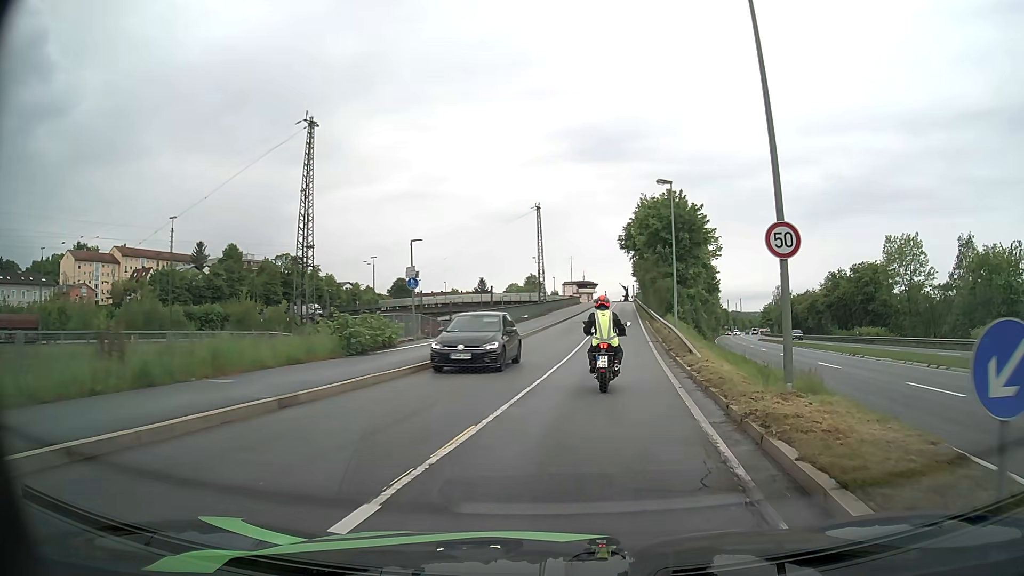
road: unclassified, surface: asphalt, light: Day
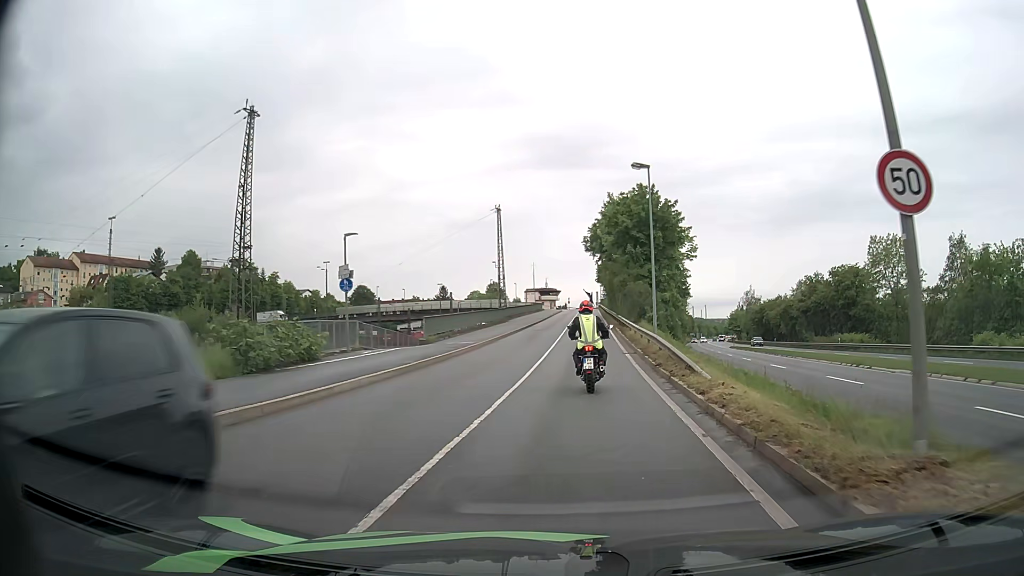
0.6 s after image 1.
(+0.2, +5.2) m; +3°
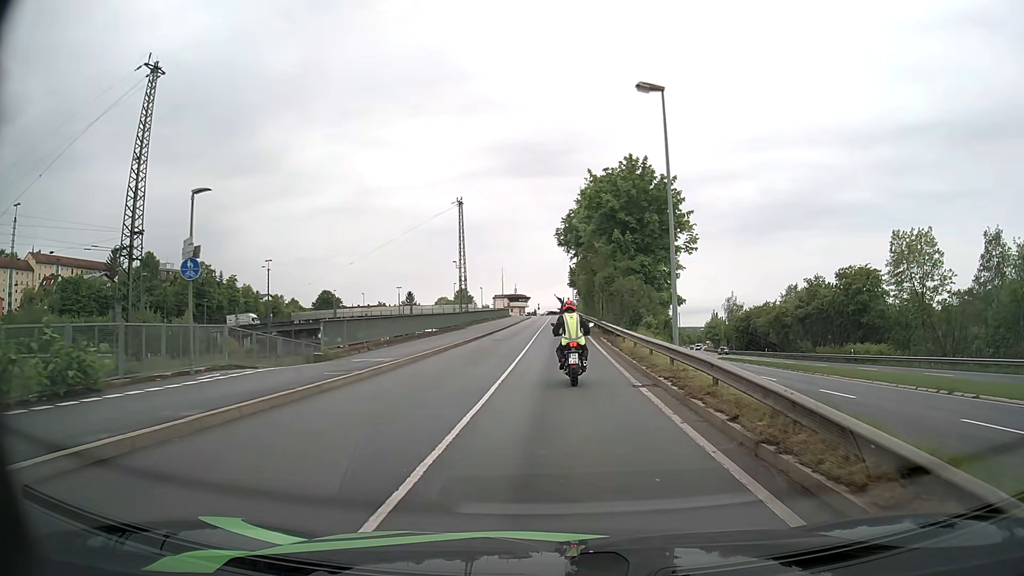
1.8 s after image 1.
(+0.3, +11.3) m; +2°
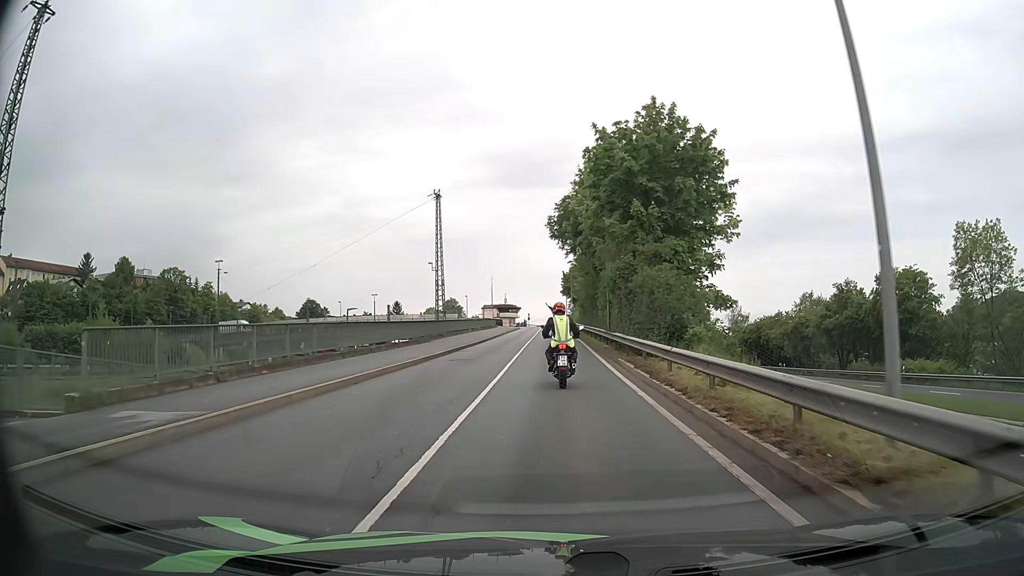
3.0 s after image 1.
(+0.1, +12.3) m; +1°
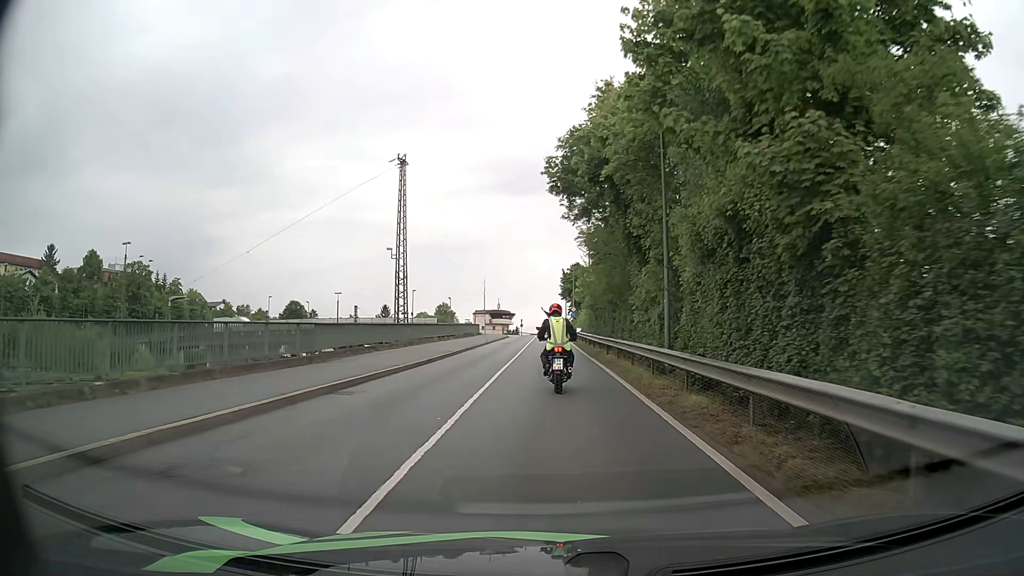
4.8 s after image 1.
(0.0, +18.9) m; 0°
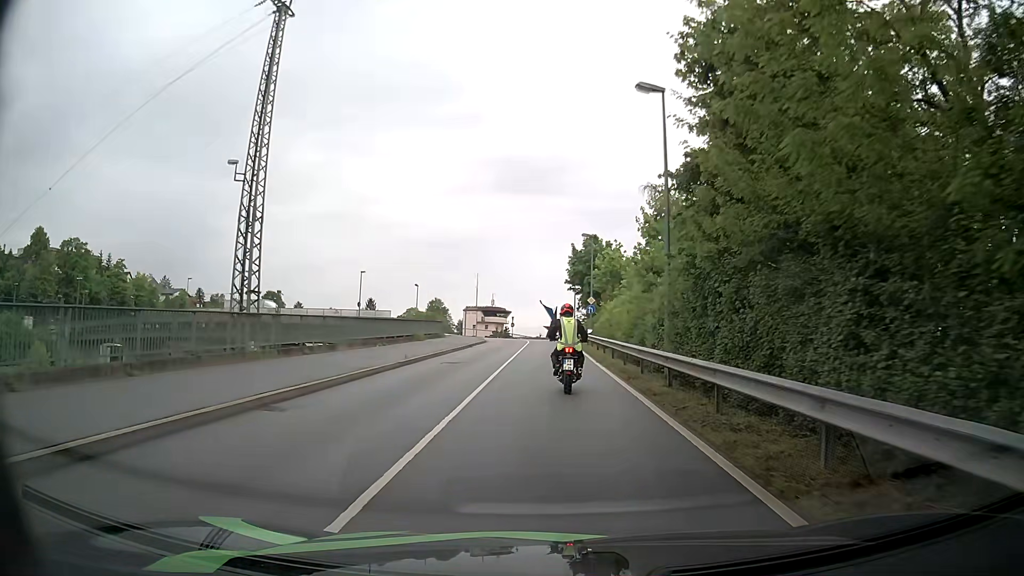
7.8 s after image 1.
(0.0, +30.7) m; 0°
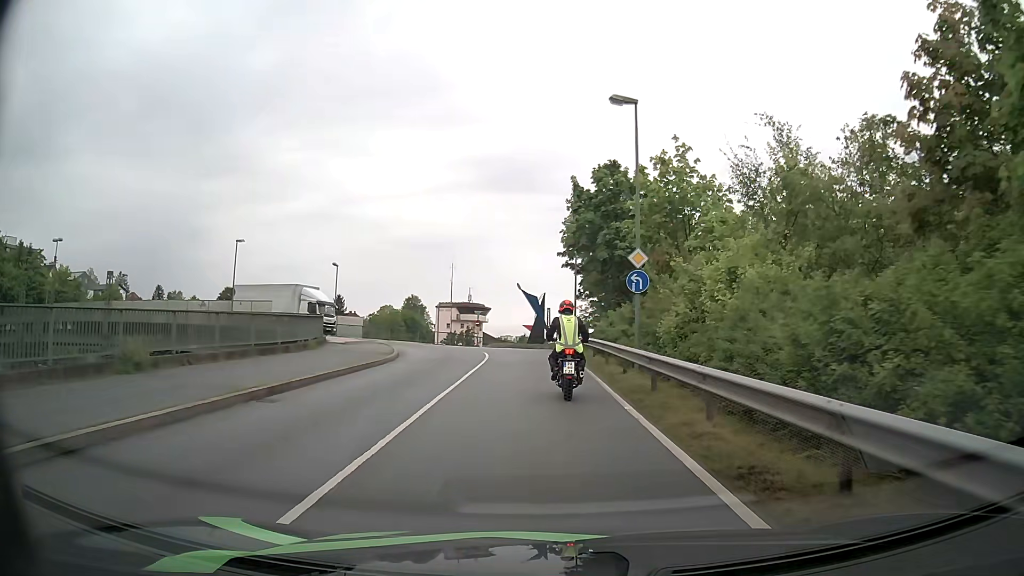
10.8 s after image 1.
(+0.3, +29.3) m; +2°
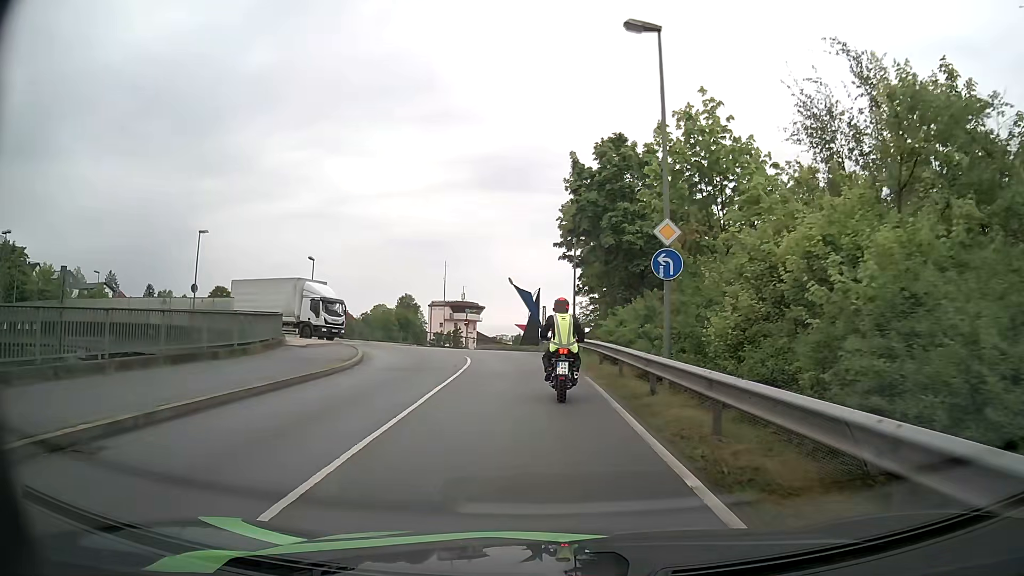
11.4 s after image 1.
(0.0, +5.0) m; 0°
